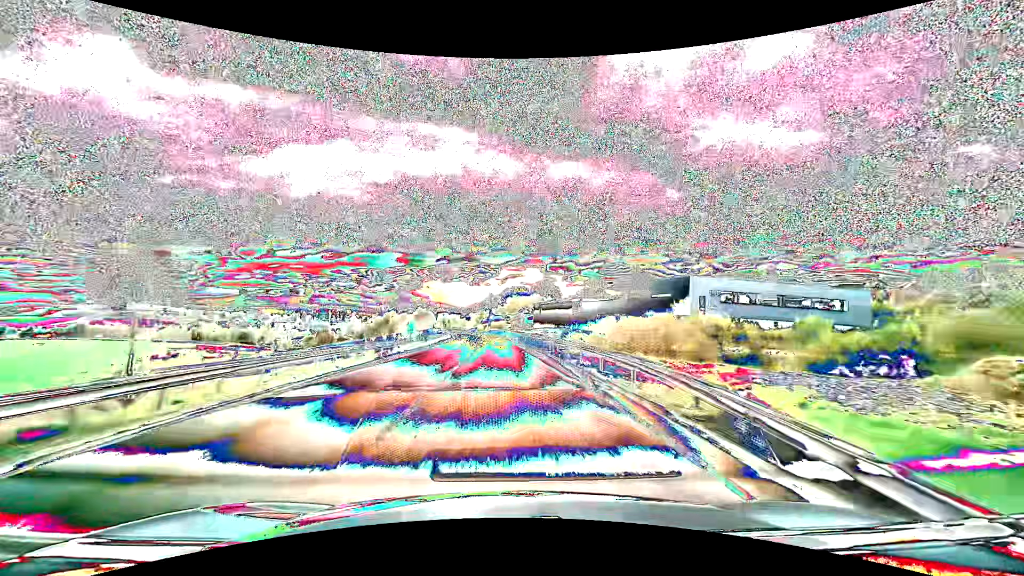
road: primary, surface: asphalt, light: Day
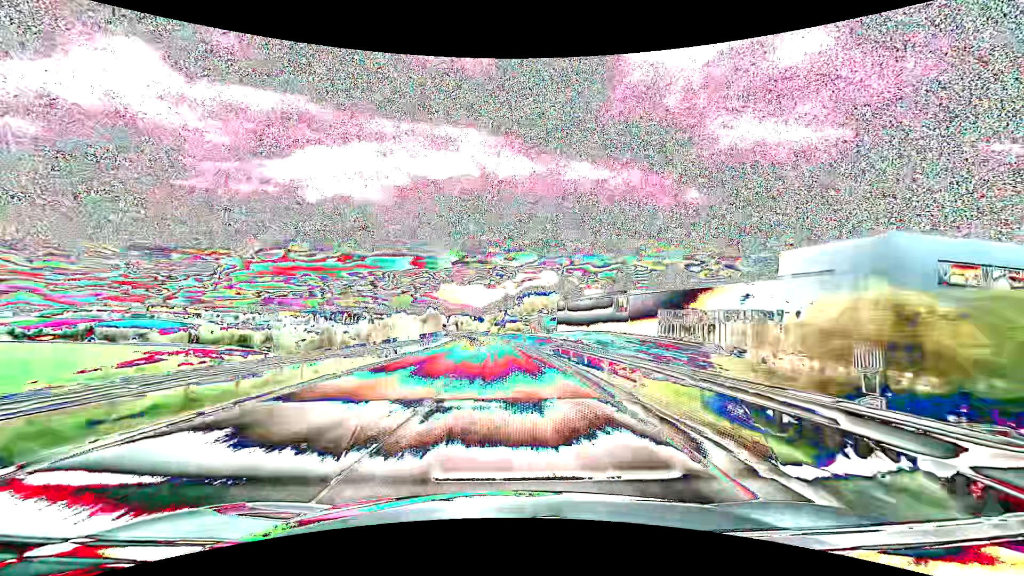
(-0.6, +31.7) m; -2°
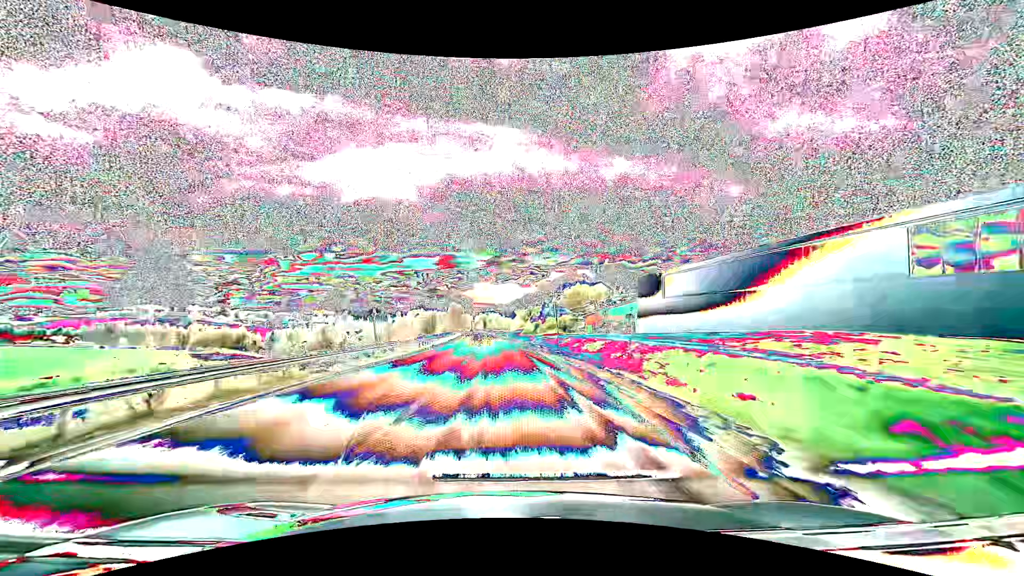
(-2.0, +63.4) m; -4°
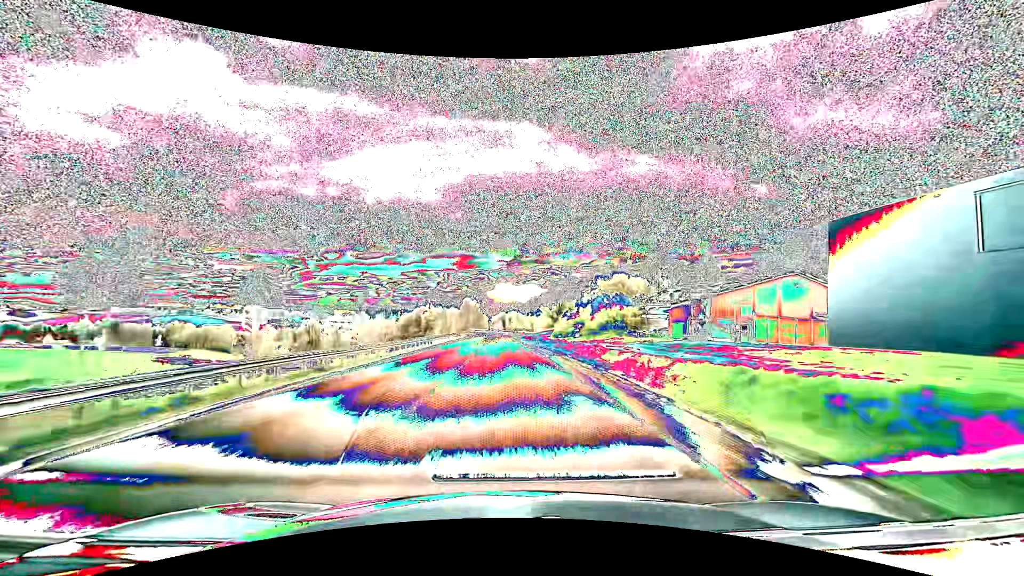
(-1.1, +47.5) m; -2°
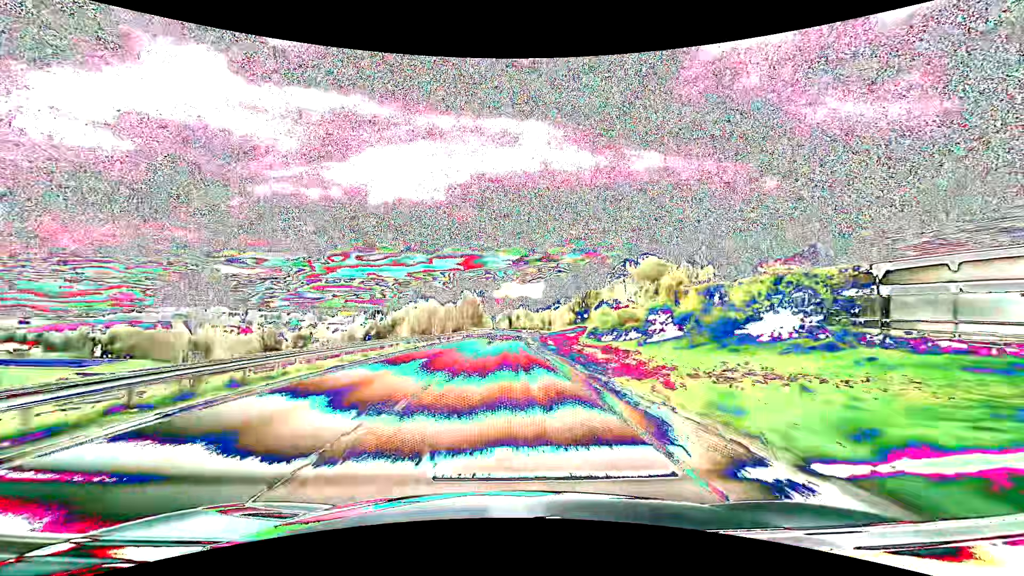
(-0.3, +47.6) m; -1°
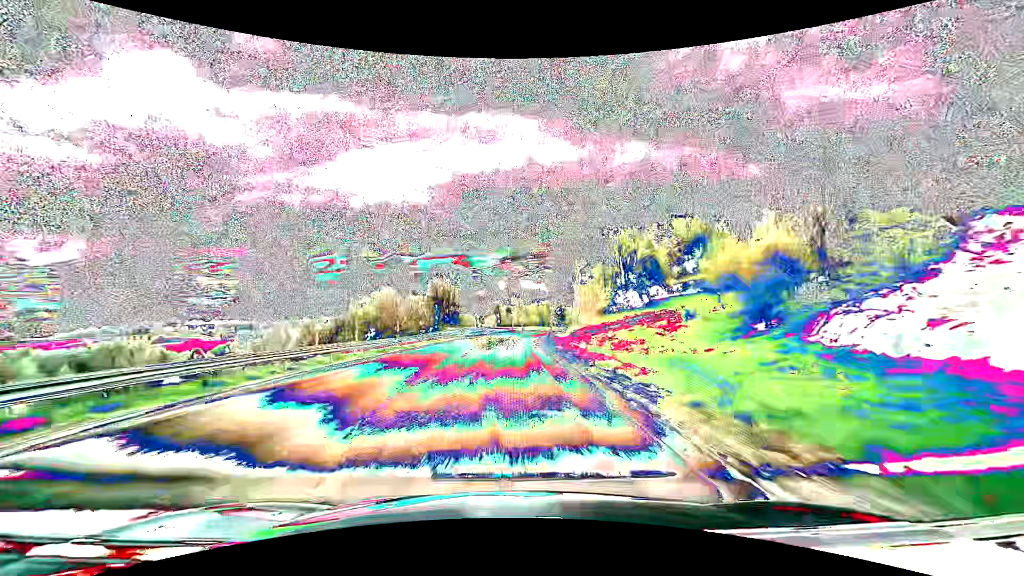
(+0.4, +63.4) m; +1°
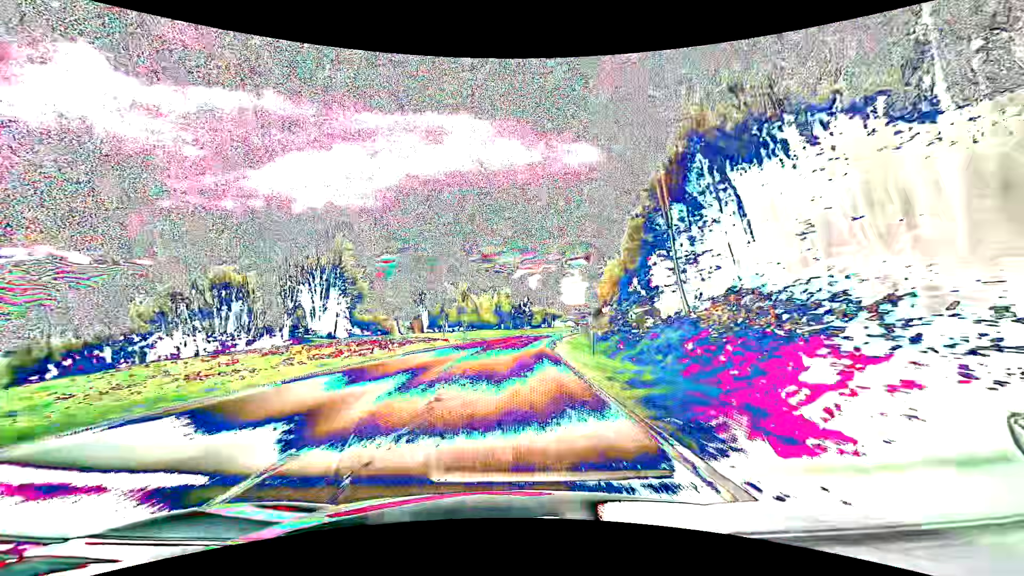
(+3.4, +79.0) m; +5°
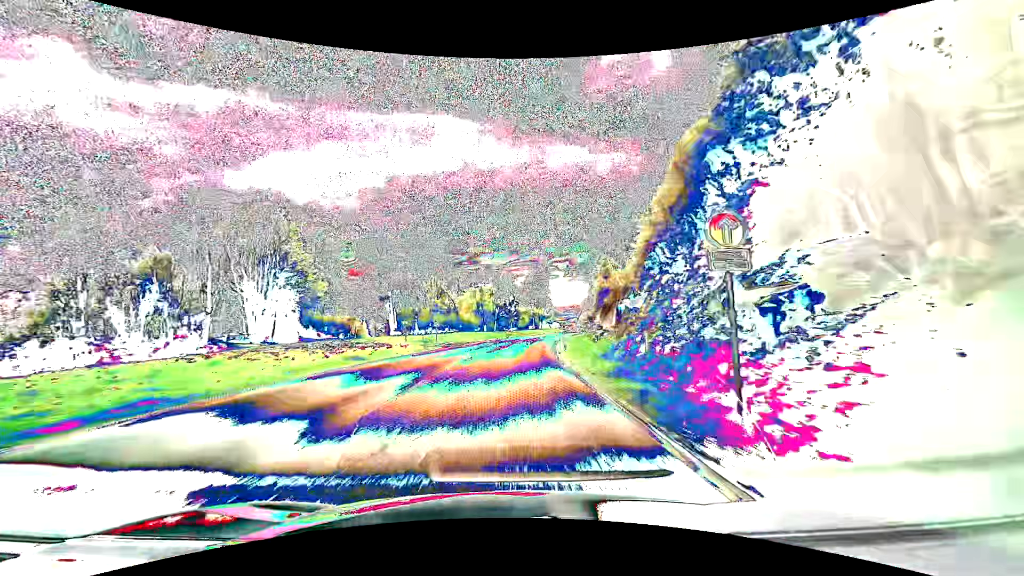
(+0.3, +15.8) m; +2°
(0, +10) (0, +20) (+1, +30) (+2, +40) (+3, +50) (+4, +60) (+5, +70) (+7, +80) (+8, +89) (+10, +99) m
